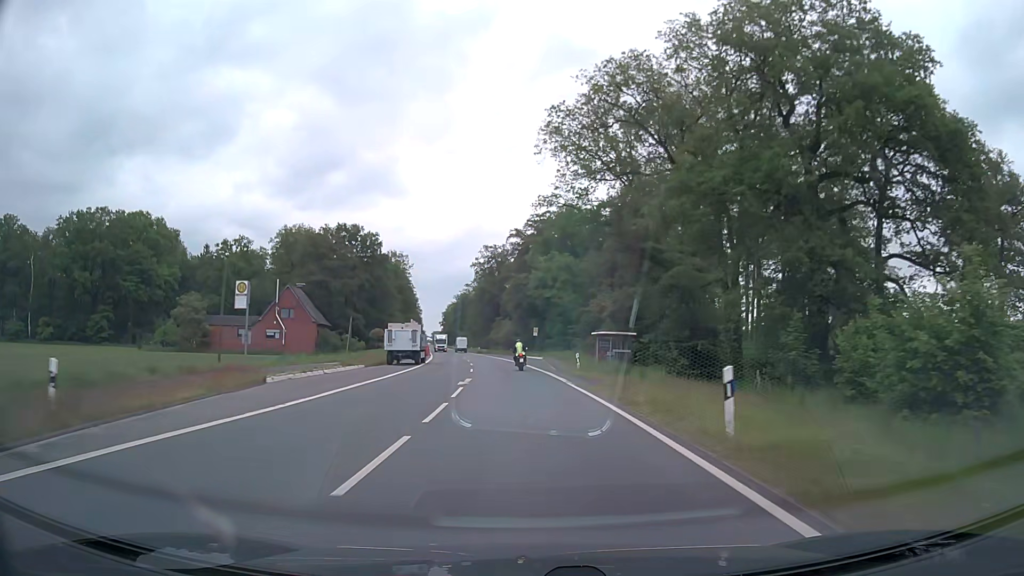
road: secondary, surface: asphalt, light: Day
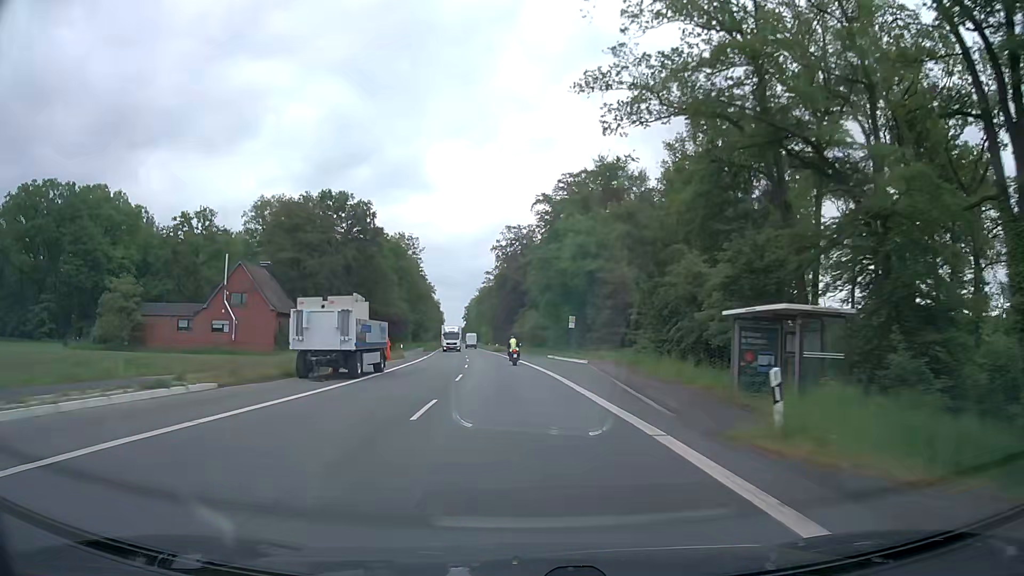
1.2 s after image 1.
(-0.5, +24.6) m; -2°
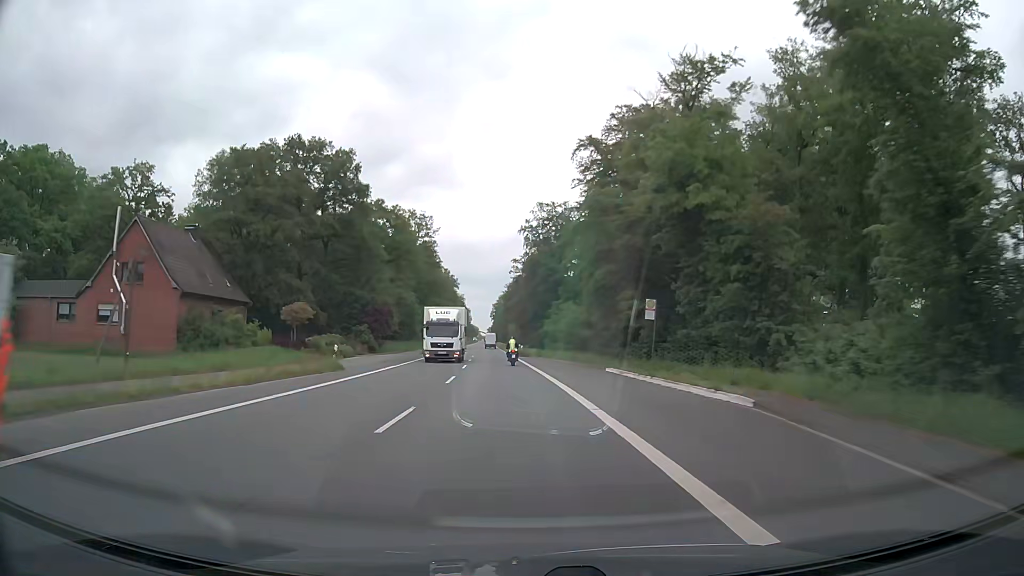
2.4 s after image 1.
(-0.6, +26.1) m; -2°
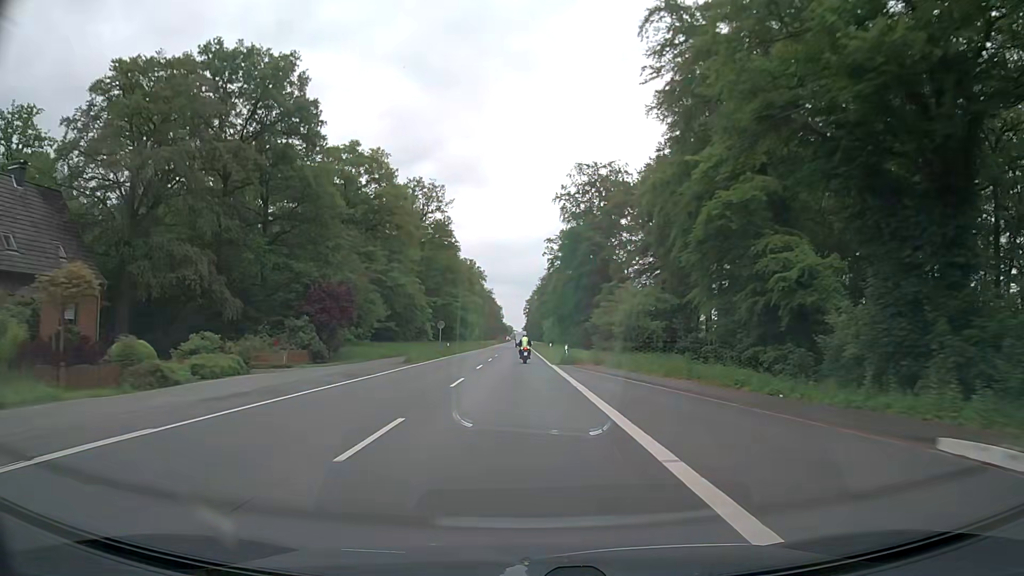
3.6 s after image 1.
(-0.8, +26.6) m; -4°
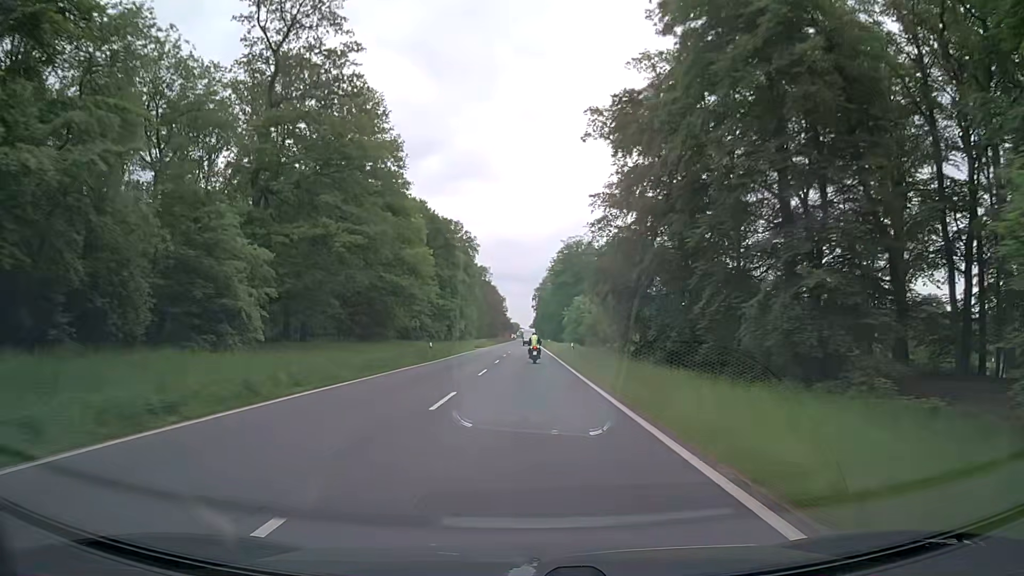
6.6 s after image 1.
(-0.6, +66.6) m; -1°
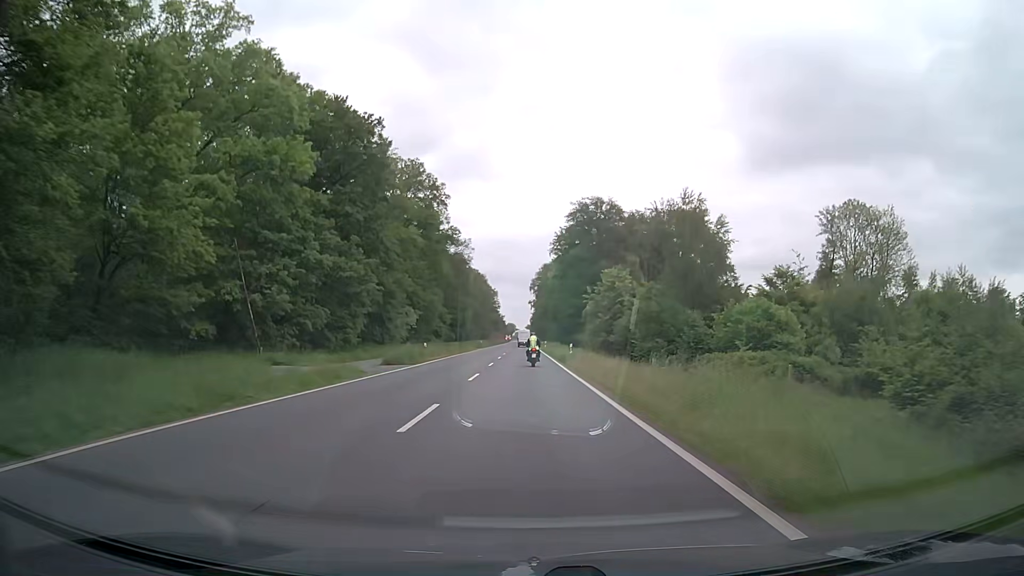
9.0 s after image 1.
(+0.4, +50.9) m; 0°
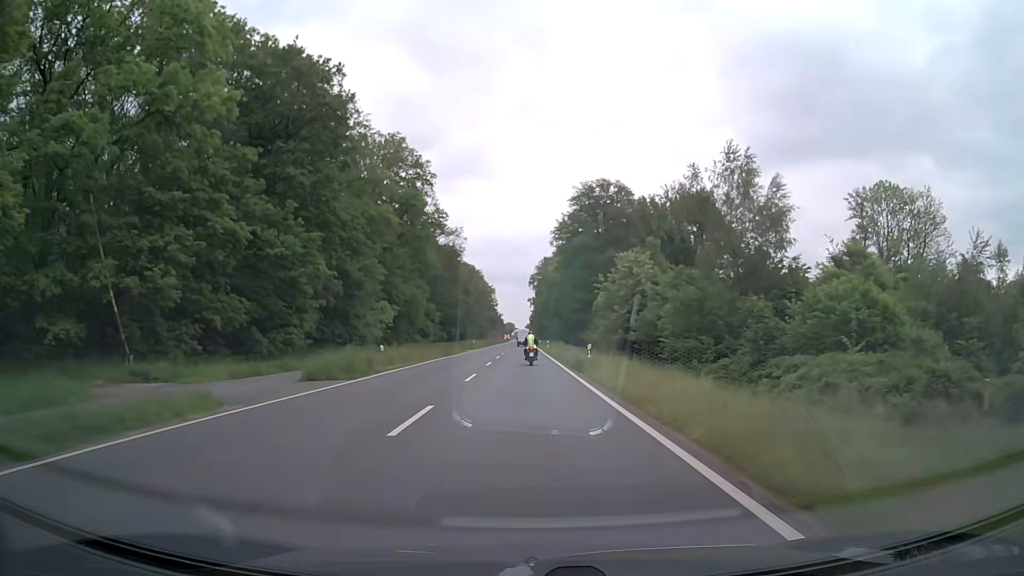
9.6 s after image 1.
(+0.1, +12.4) m; 0°
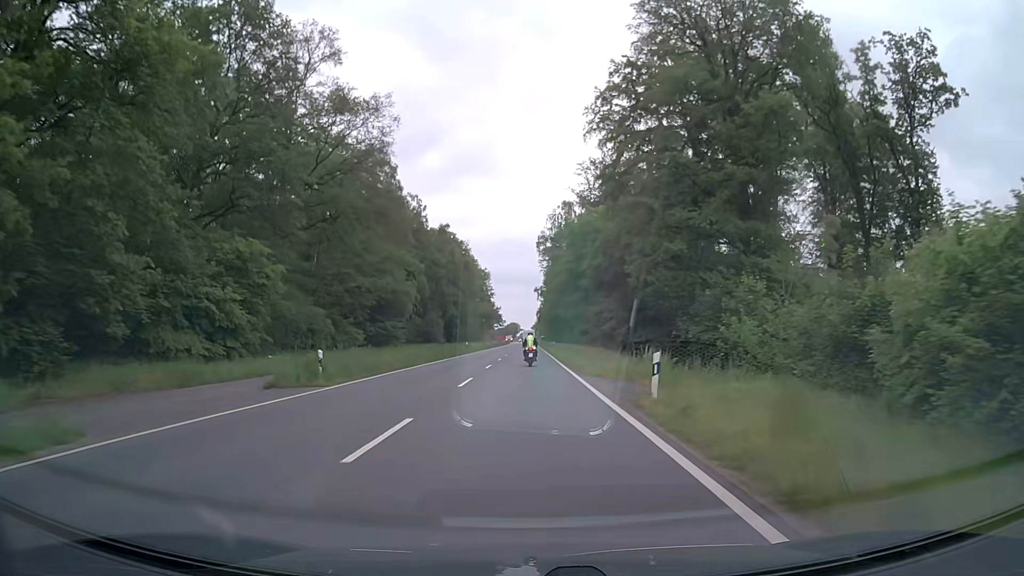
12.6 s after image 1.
(+0.2, +61.9) m; 0°
(0, +10) (0, +20) (0, +30) (0, +40) (0, +50) (0, +60) (0, +70) (0, +80) (0, +90) (0, +100) m
